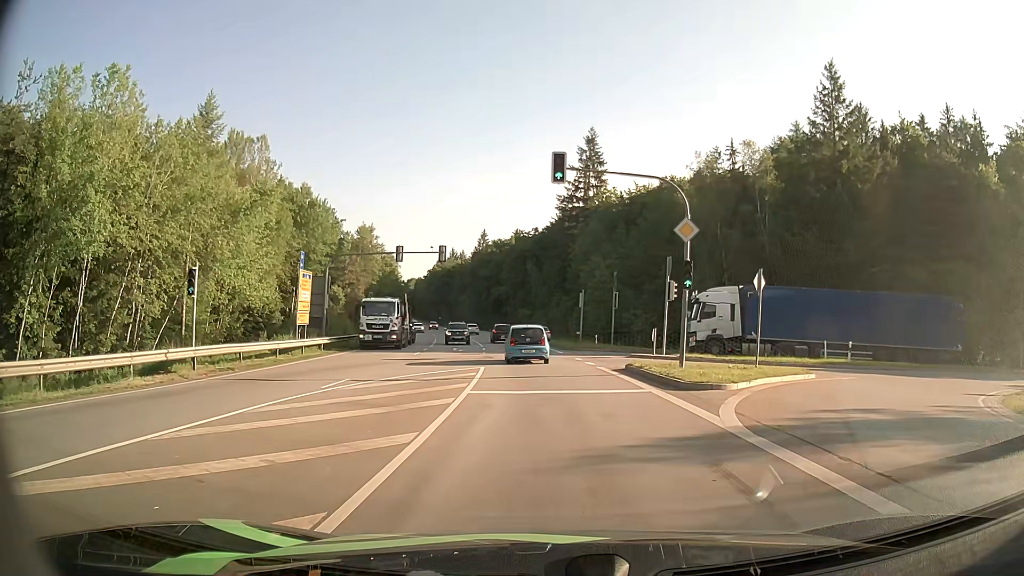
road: secondary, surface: asphalt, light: Day
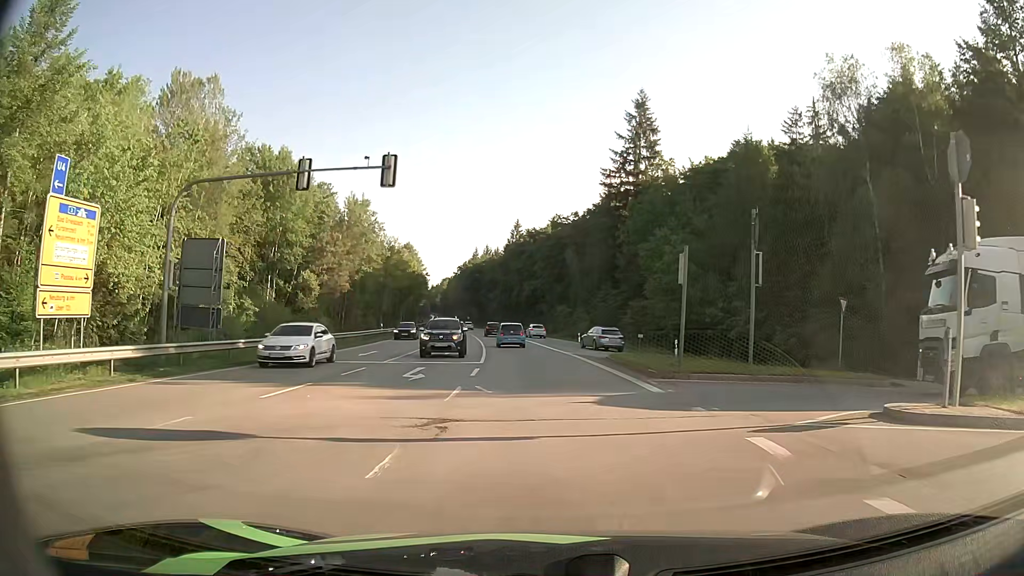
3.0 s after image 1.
(-0.7, +22.1) m; -3°
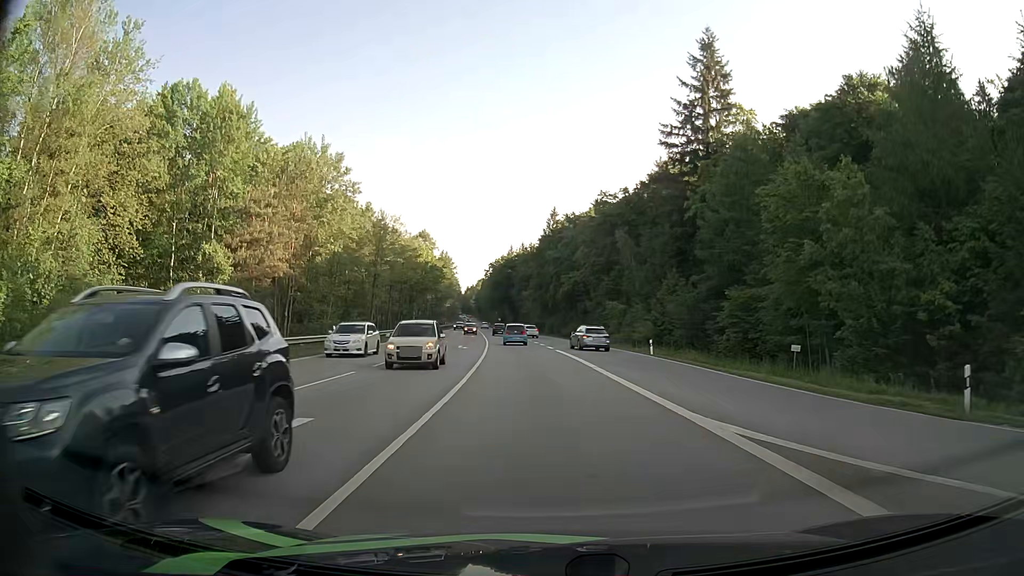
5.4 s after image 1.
(-0.8, +24.6) m; -3°
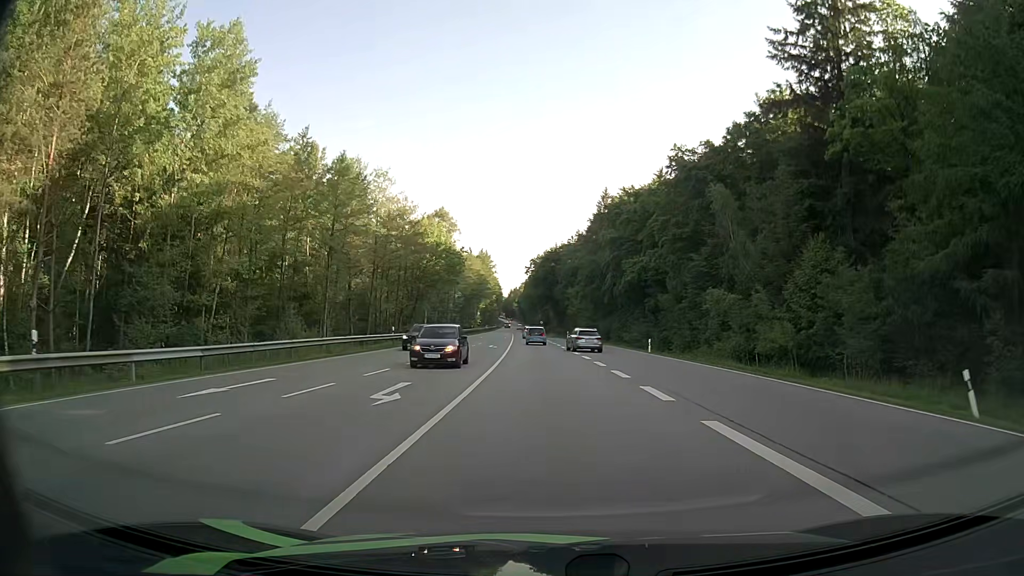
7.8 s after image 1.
(-1.1, +28.5) m; -4°
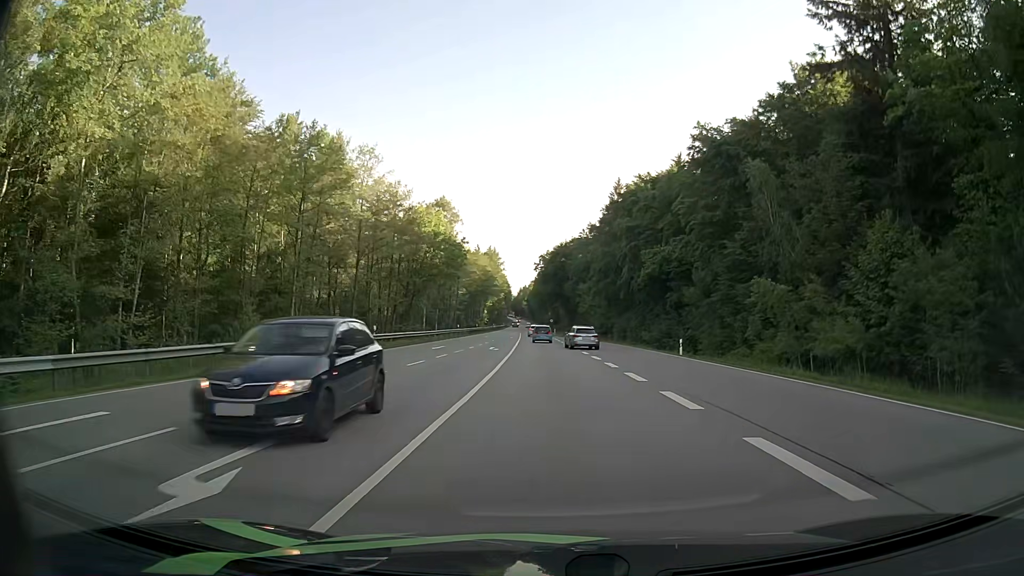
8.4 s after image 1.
(0.0, +7.9) m; -1°
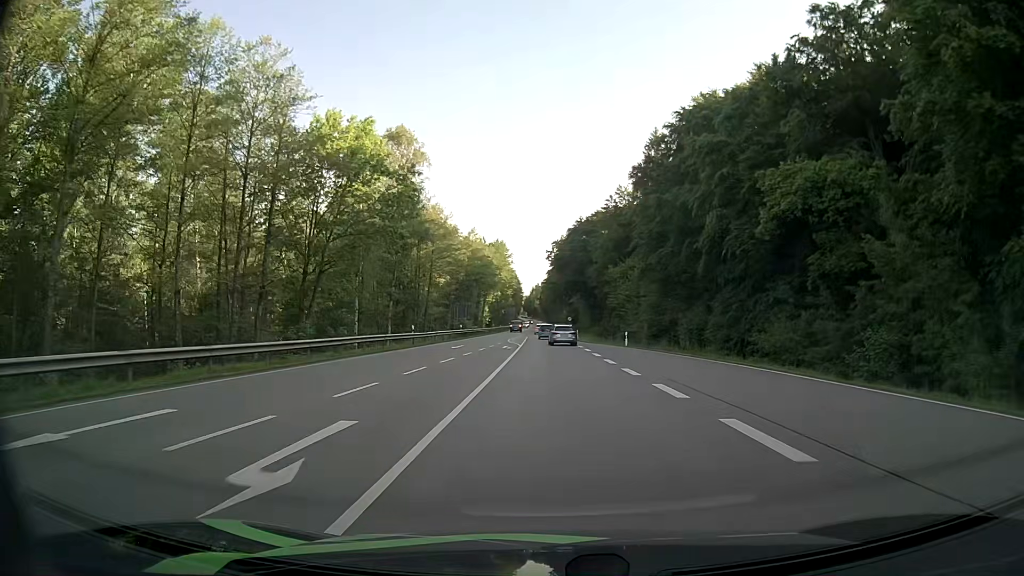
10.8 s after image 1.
(-0.5, +34.7) m; -1°
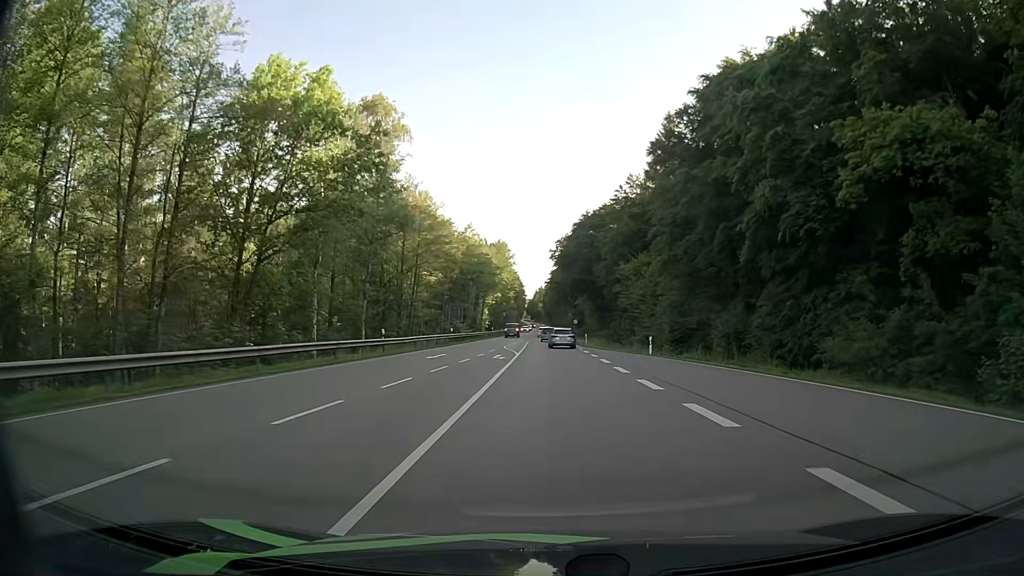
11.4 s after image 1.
(0.0, +9.4) m; 0°
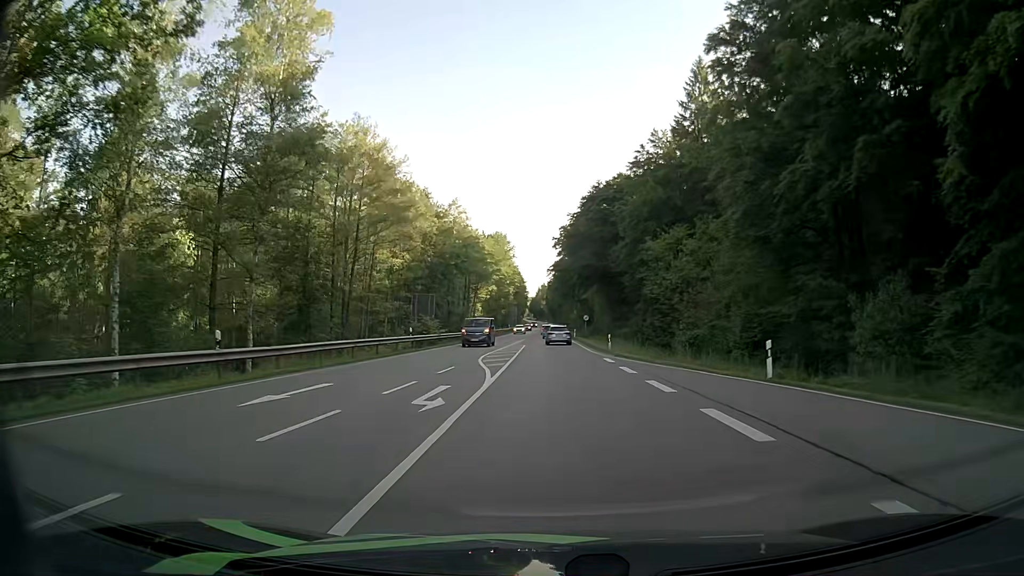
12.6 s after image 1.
(-0.1, +19.6) m; -1°
(0, +10) (0, +20) (0, +30) (0, +40) (0, +50) (0, +60) (0, +70) (0, +80) (0, +90) (+1, +100) m
